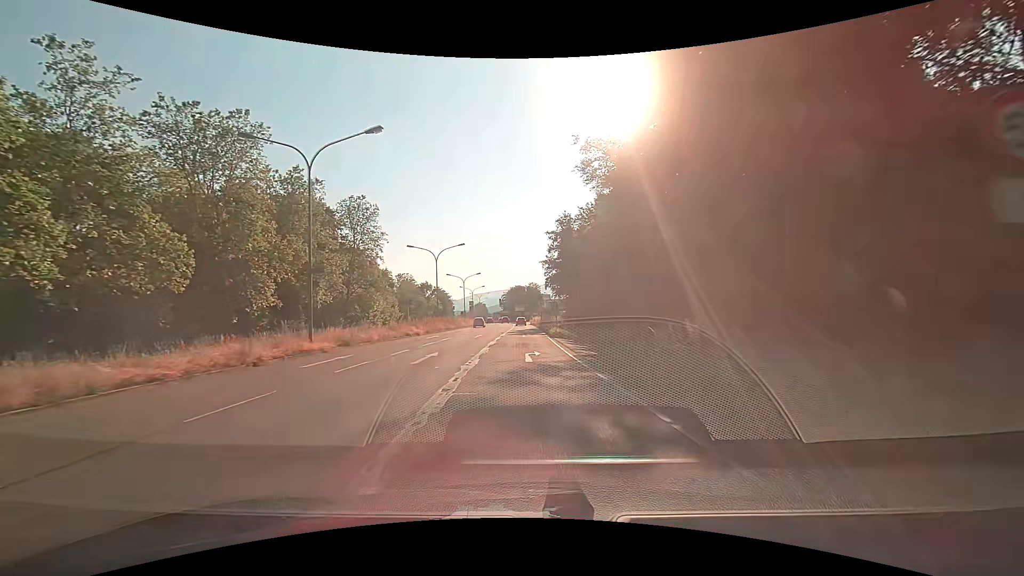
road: primary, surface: asphalt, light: Day
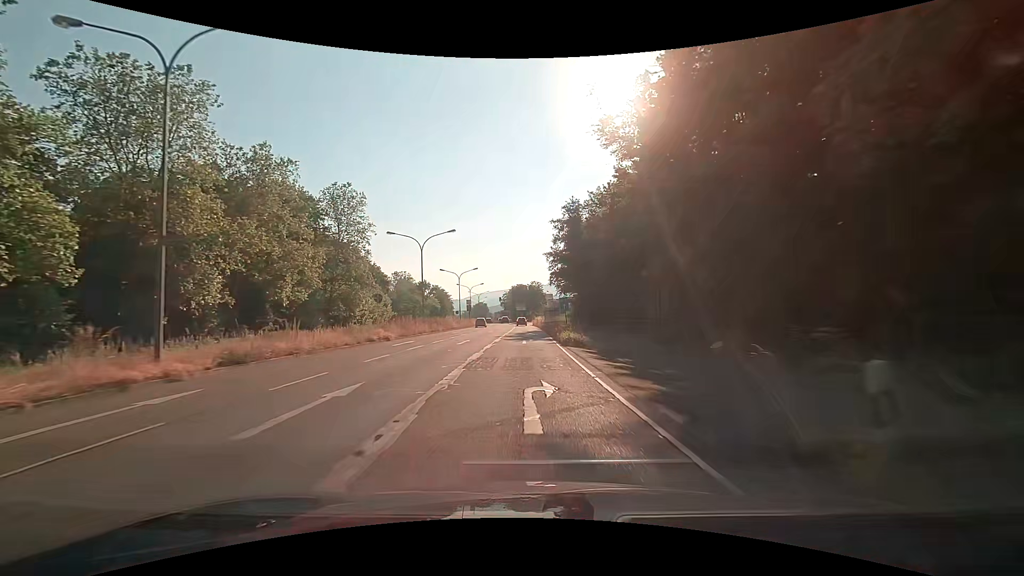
(-0.1, +9.1) m; -2°
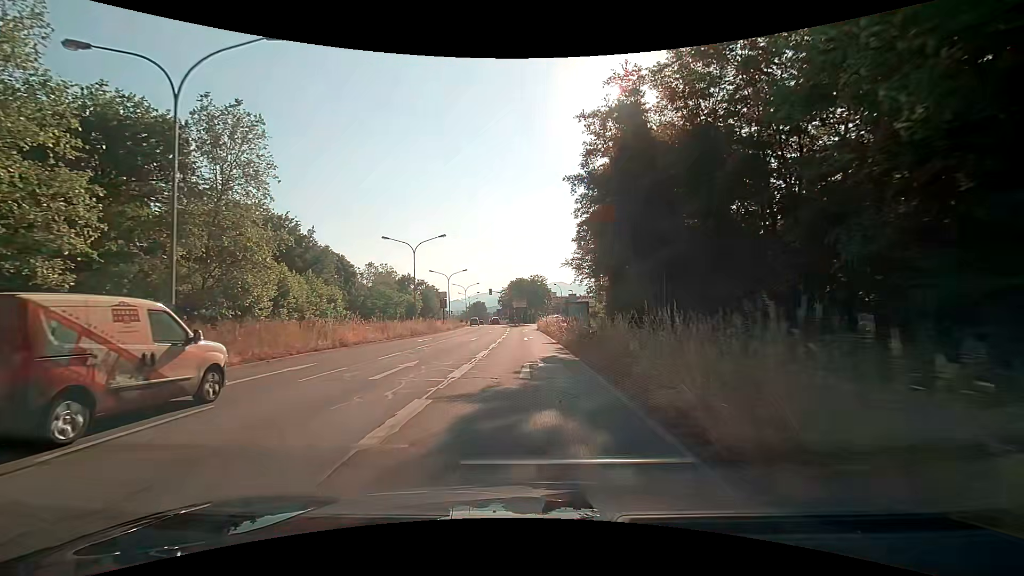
(+0.4, +34.5) m; 0°
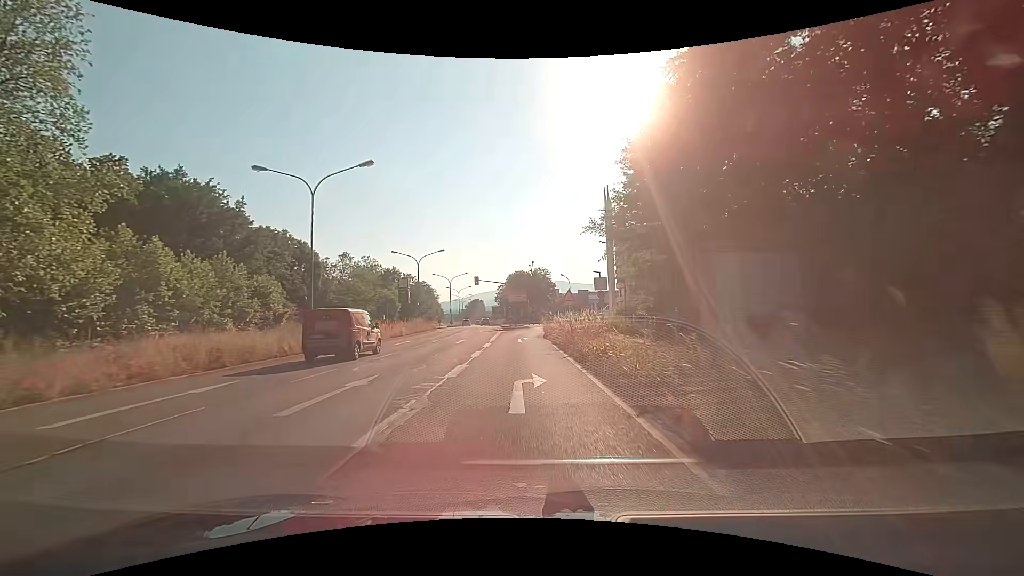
(+0.2, +23.9) m; 0°
